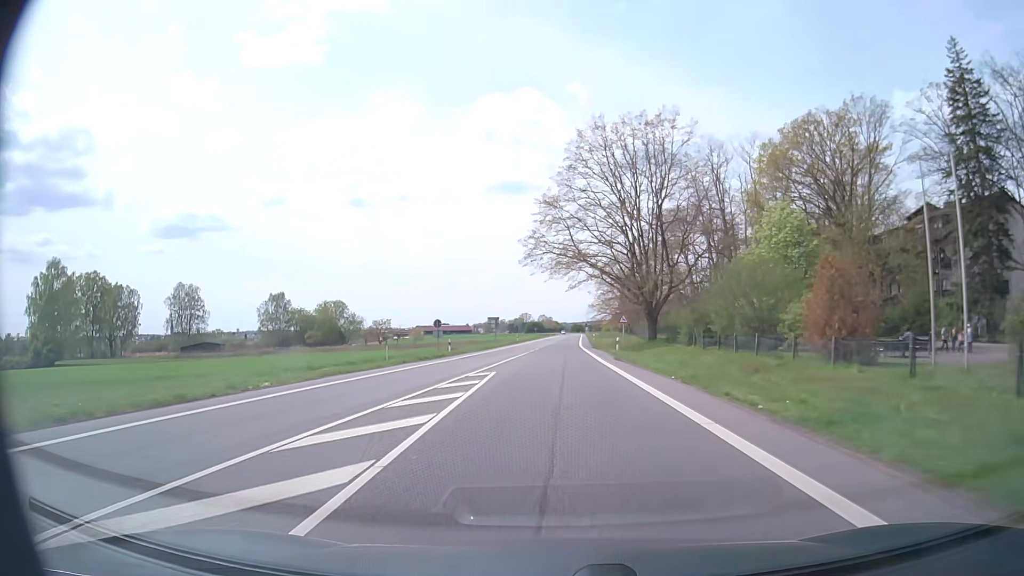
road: secondary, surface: asphalt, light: Day
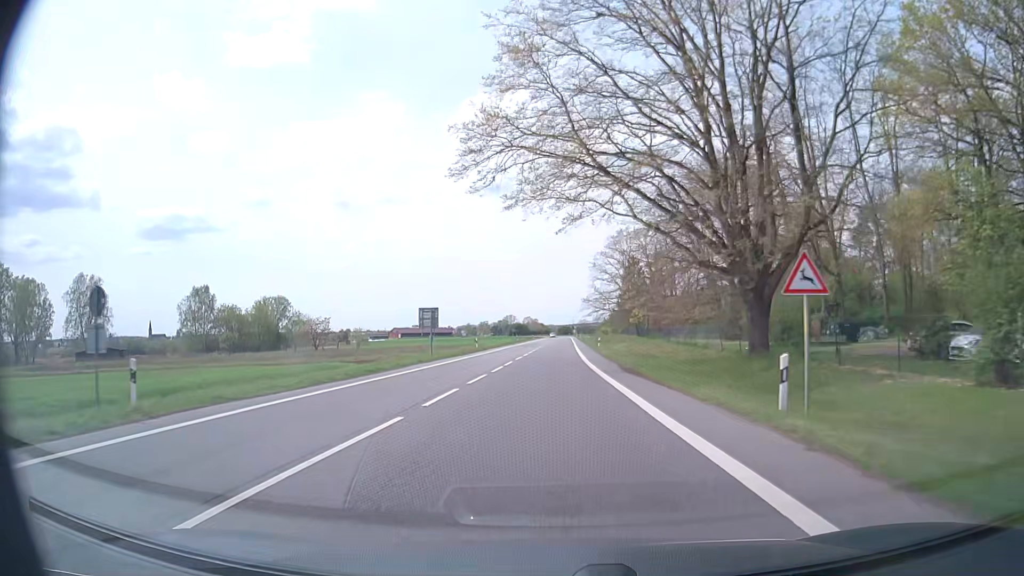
(+0.3, +37.1) m; +1°
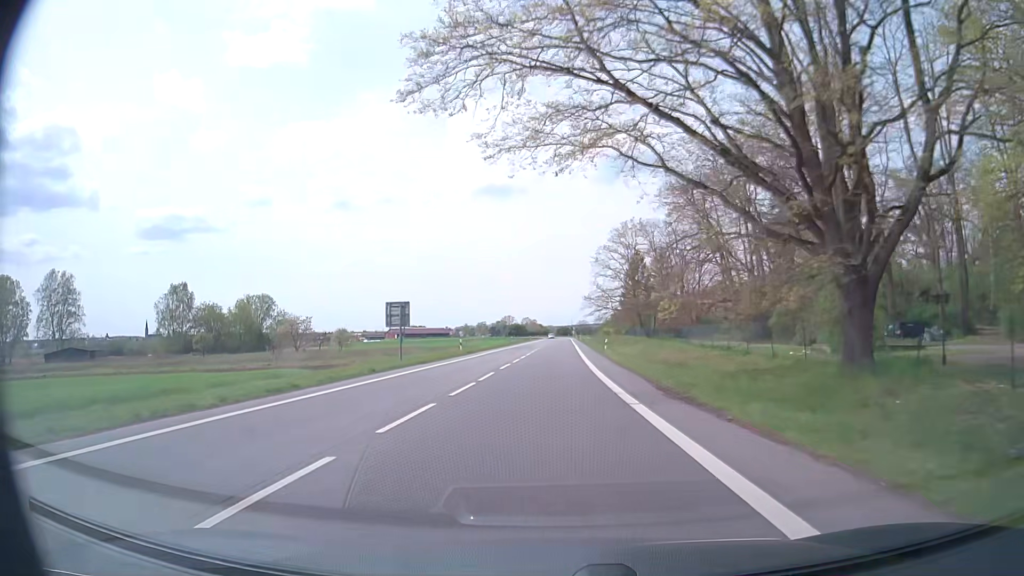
(+0.1, +9.7) m; 0°
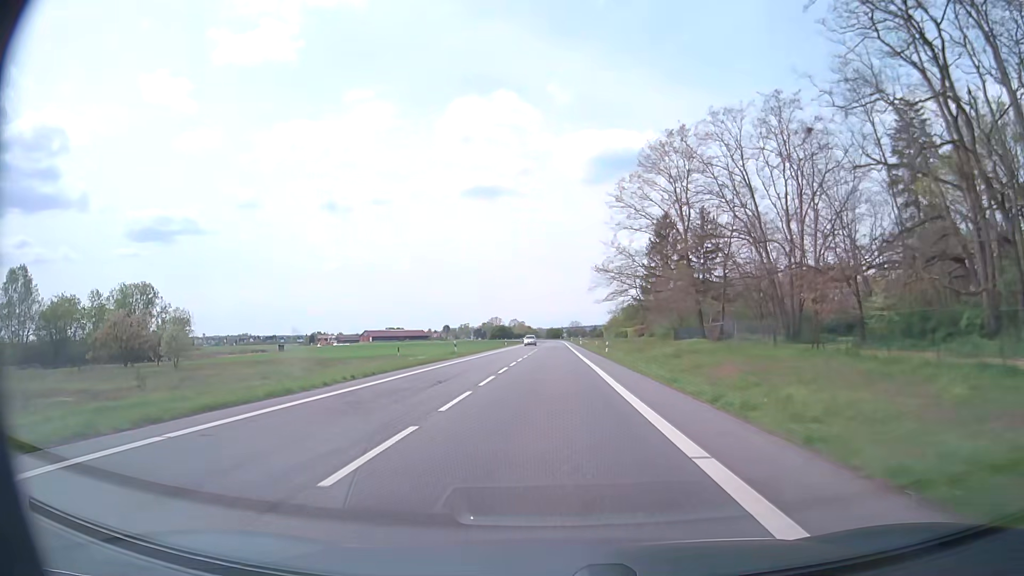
(+0.3, +51.2) m; +1°
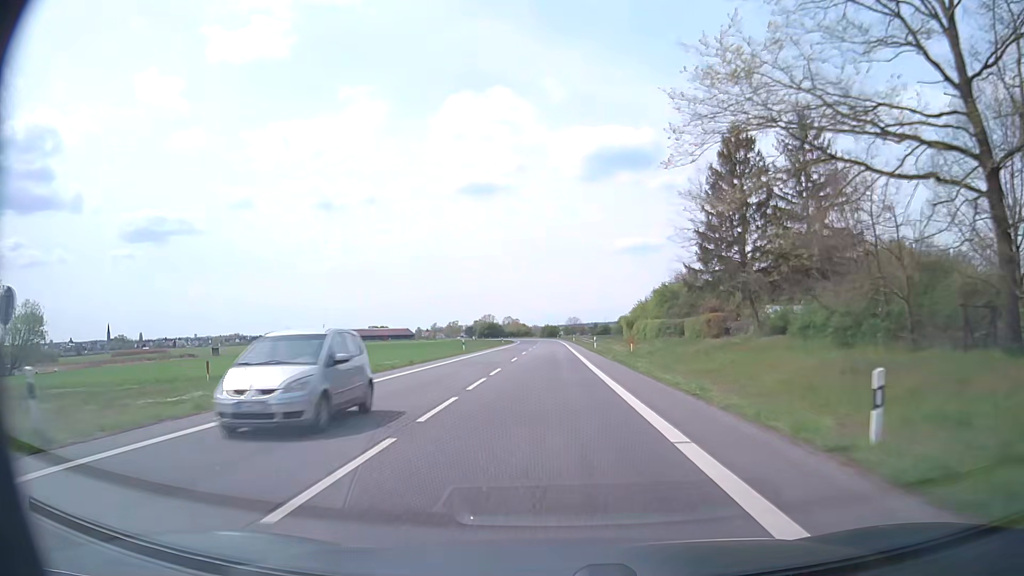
(+0.1, +43.9) m; 0°
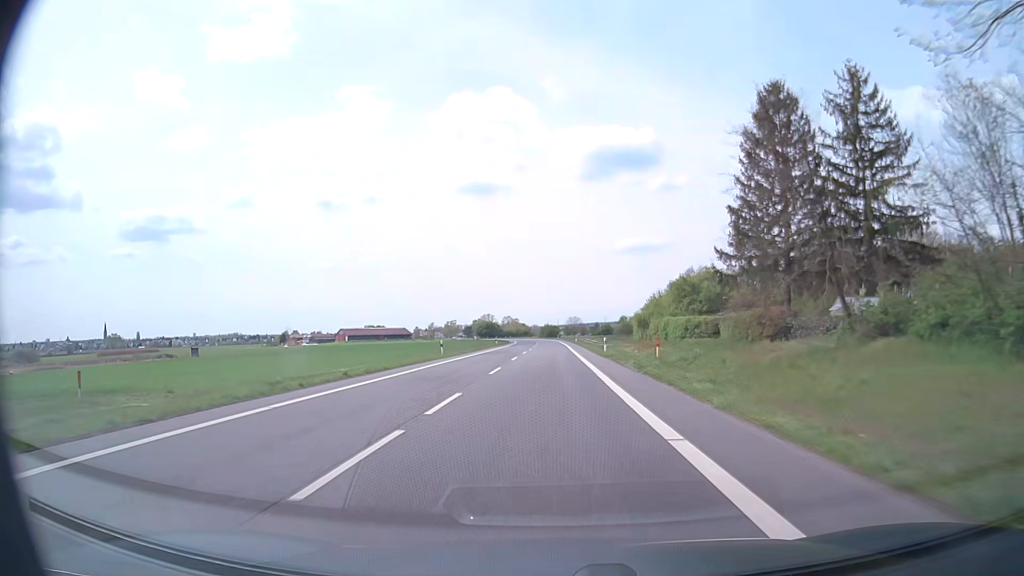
(-0.1, +11.3) m; 0°
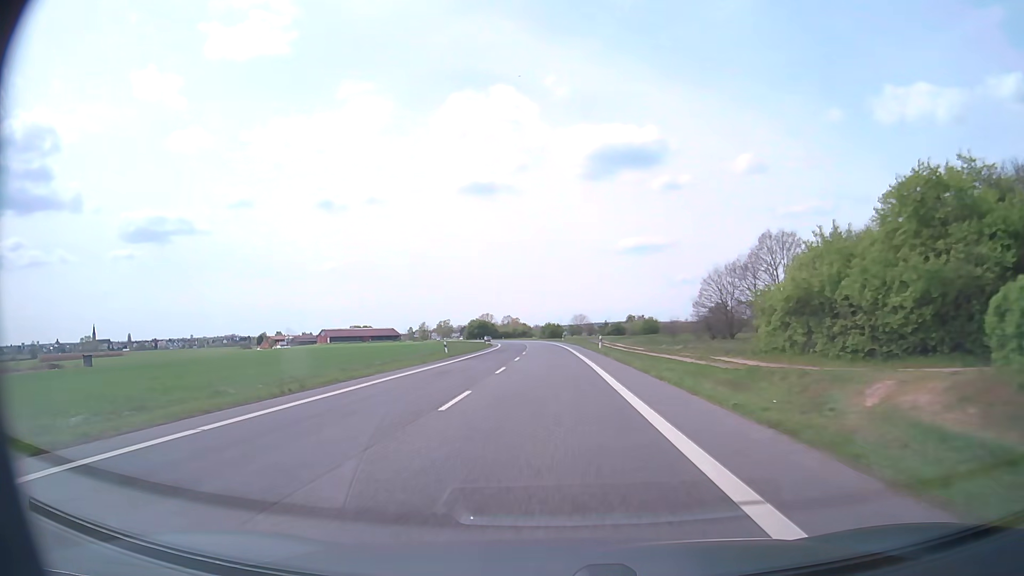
(0.0, +46.6) m; 0°
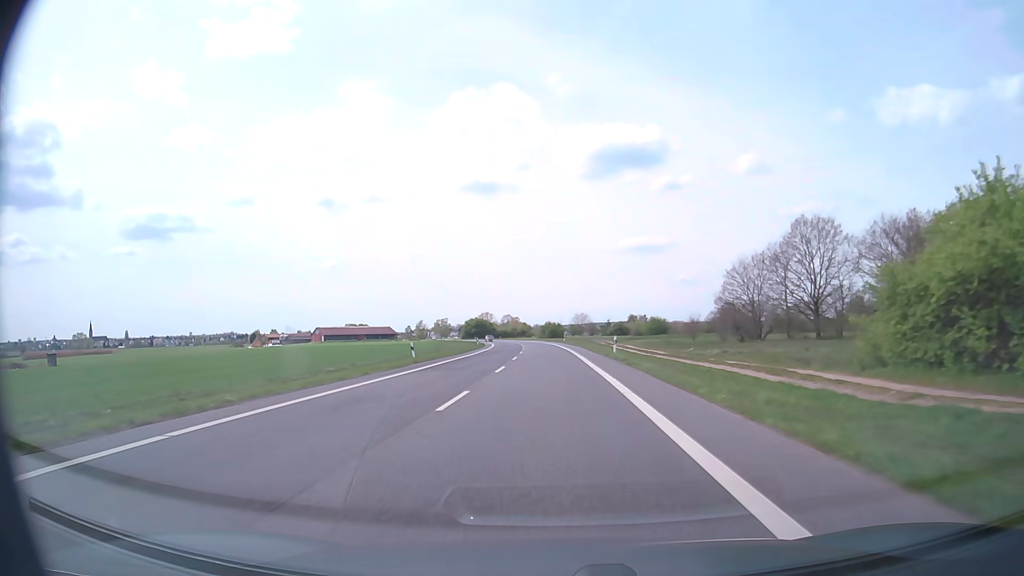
(0.0, +11.9) m; 0°
(0, +10) (0, +20) (0, +30) (0, +40) (0, +50) (0, +60) (-1, +70) (-1, +80) (-2, +90) (-3, +100) m
